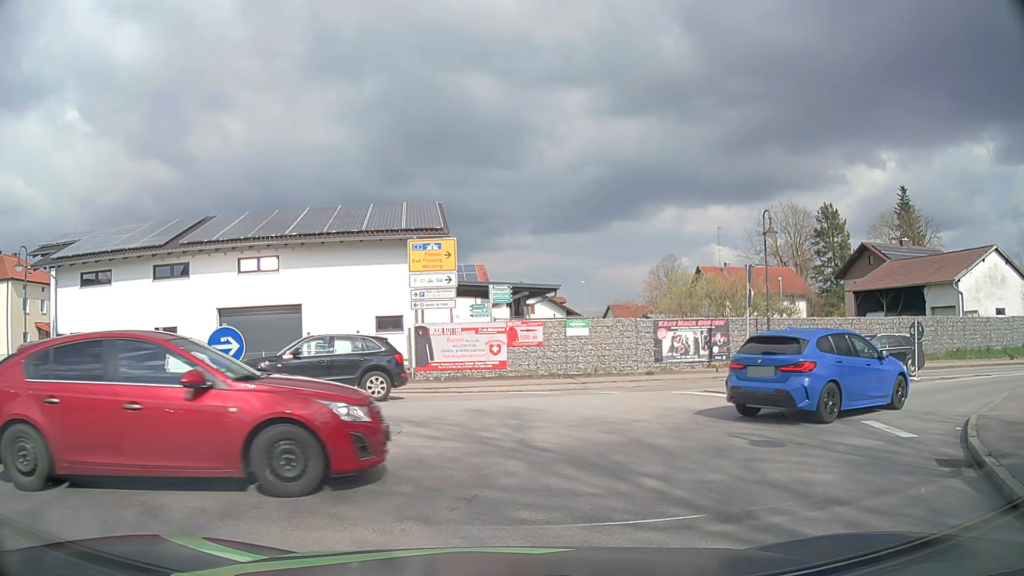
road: secondary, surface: asphalt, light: Day
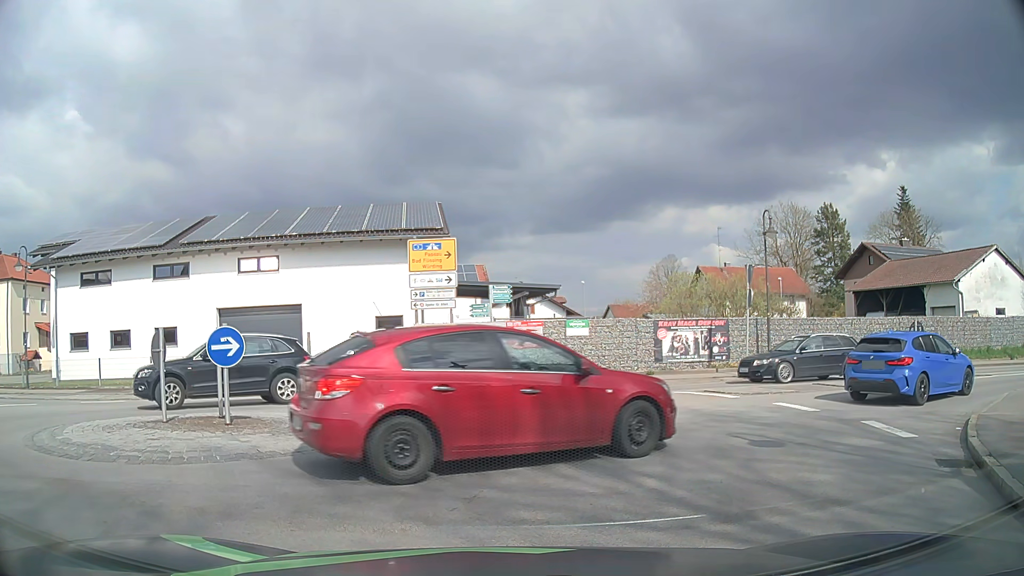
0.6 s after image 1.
(0.0, 0.0) m; 0°
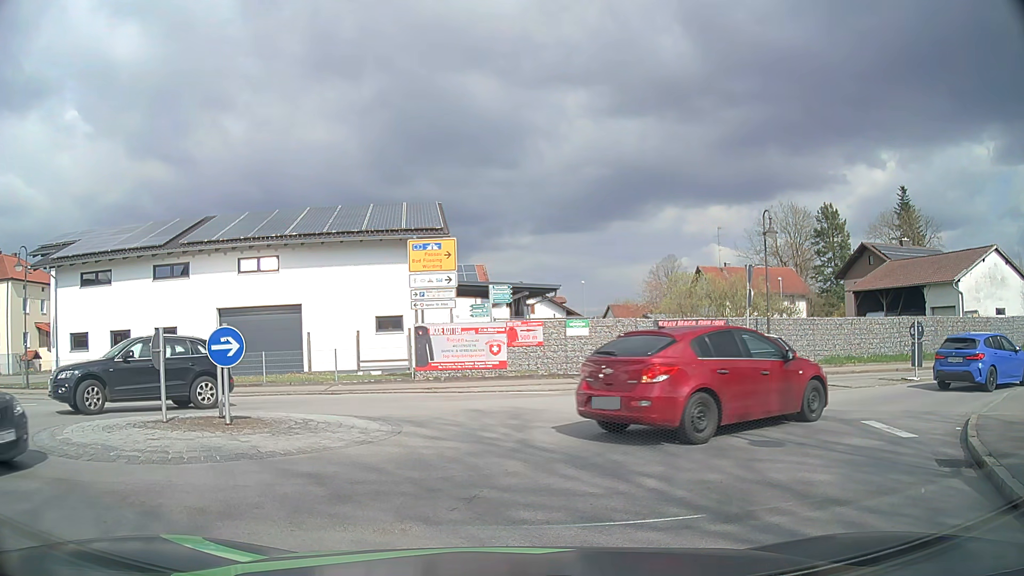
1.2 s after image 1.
(0.0, 0.0) m; 0°
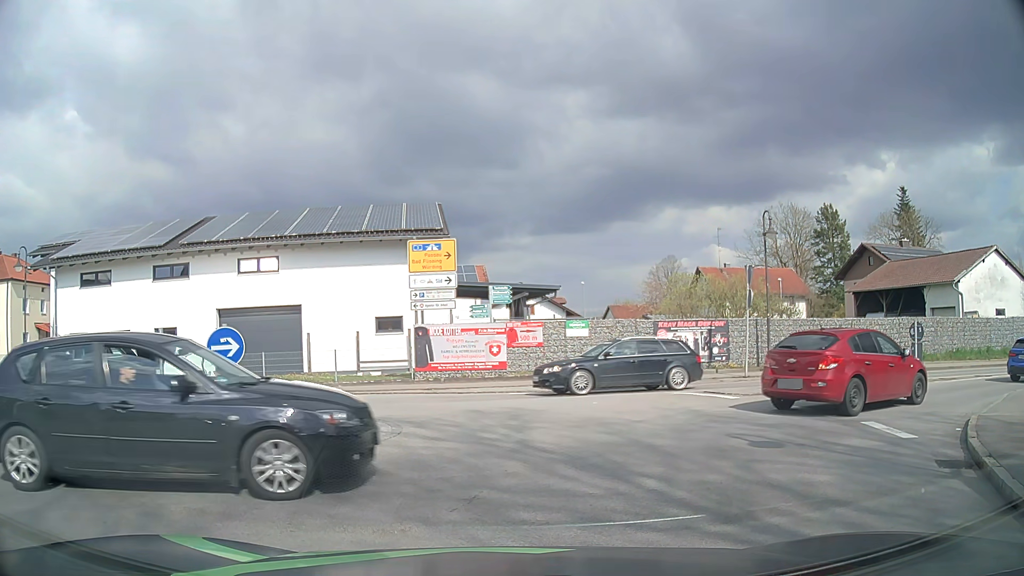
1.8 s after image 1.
(0.0, 0.0) m; 0°
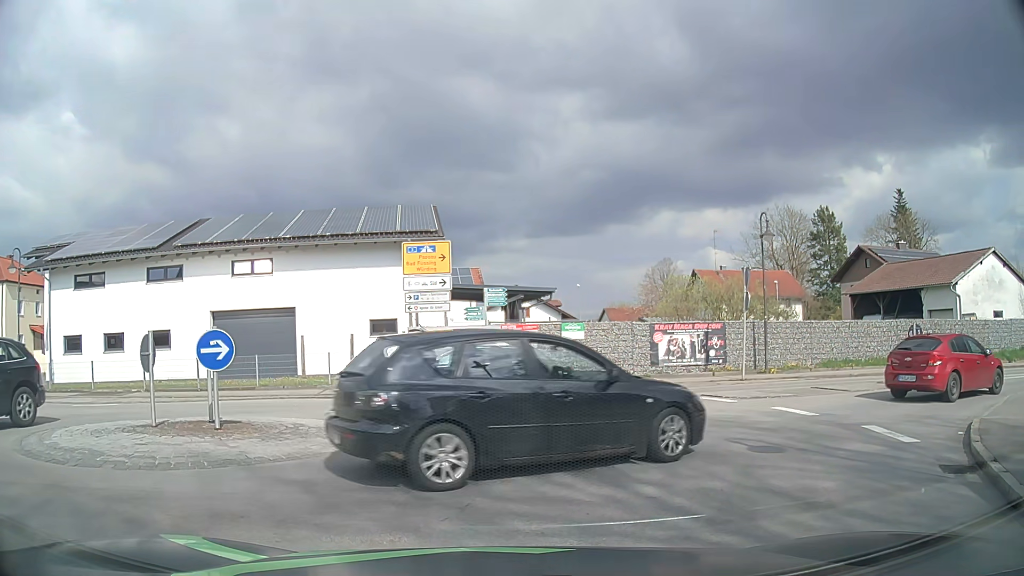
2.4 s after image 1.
(0.0, +0.2) m; 0°
